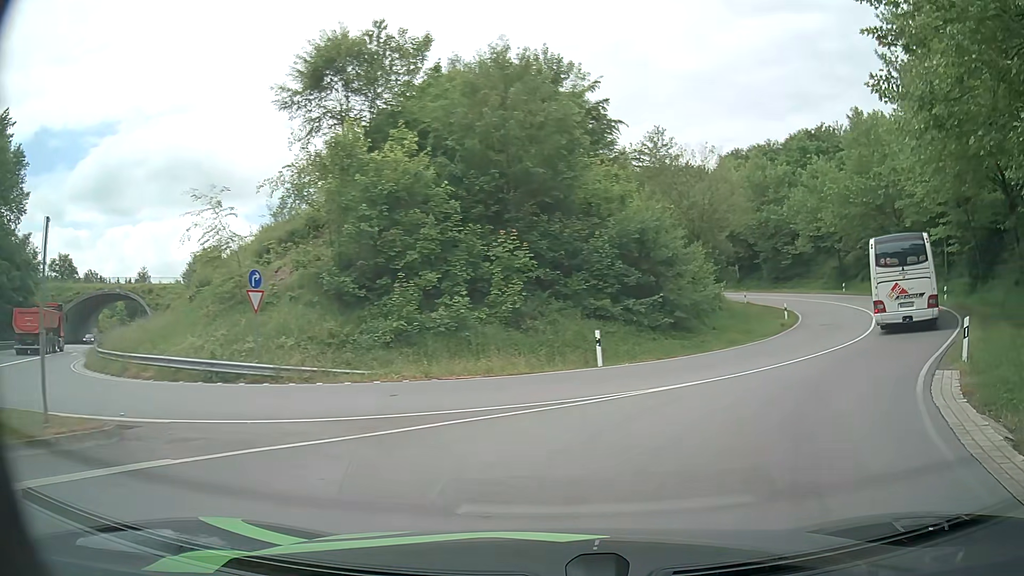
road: primary_link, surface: asphalt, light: Day
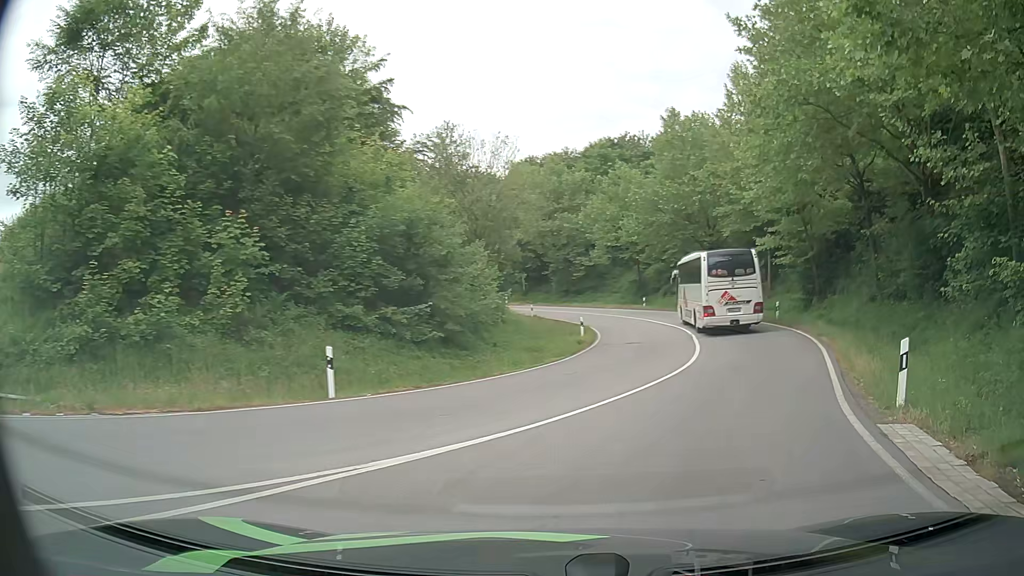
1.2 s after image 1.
(+0.9, +5.8) m; +18°
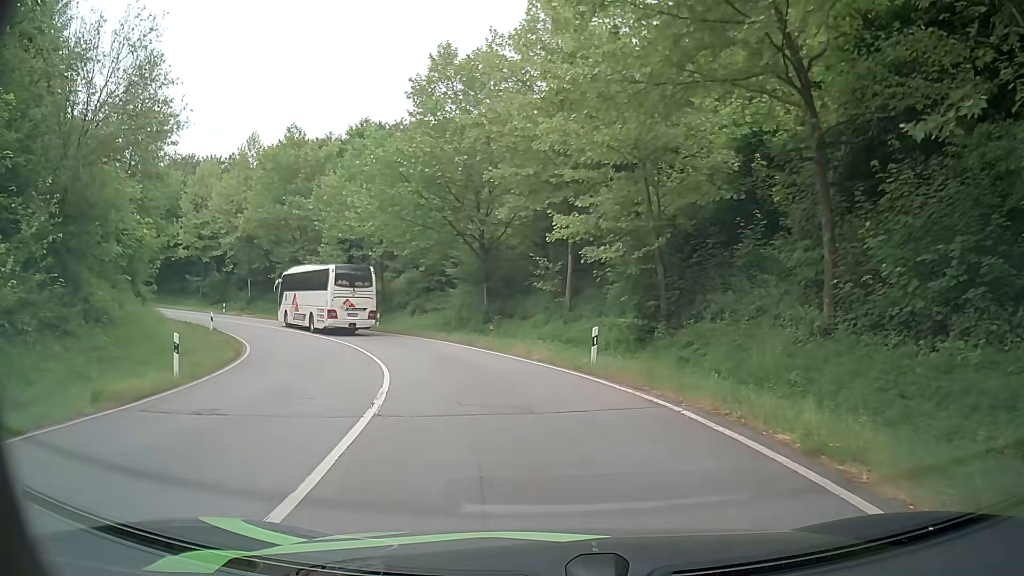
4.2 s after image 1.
(+4.9, +18.2) m; +19°
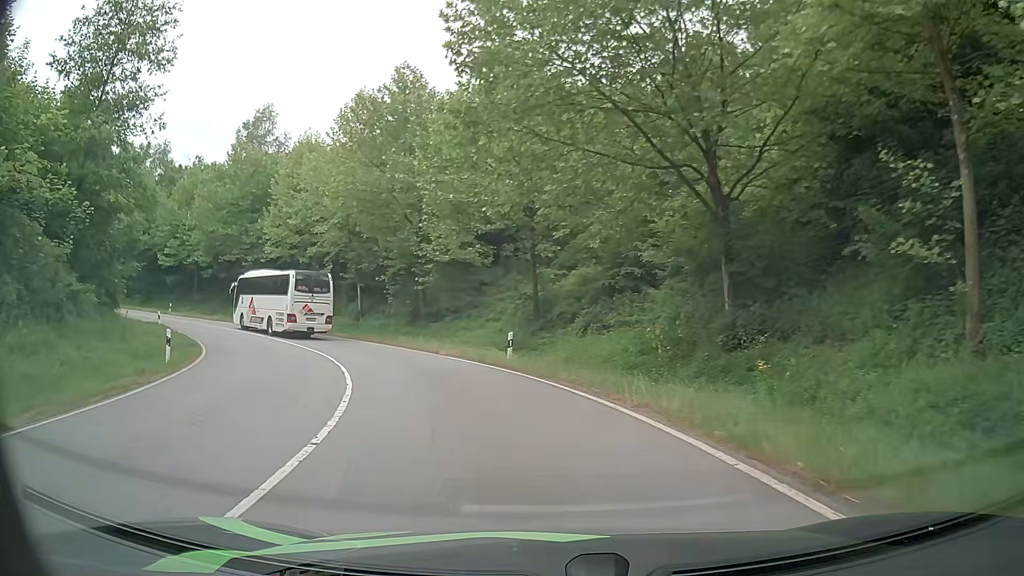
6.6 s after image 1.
(-2.6, +19.9) m; -17°
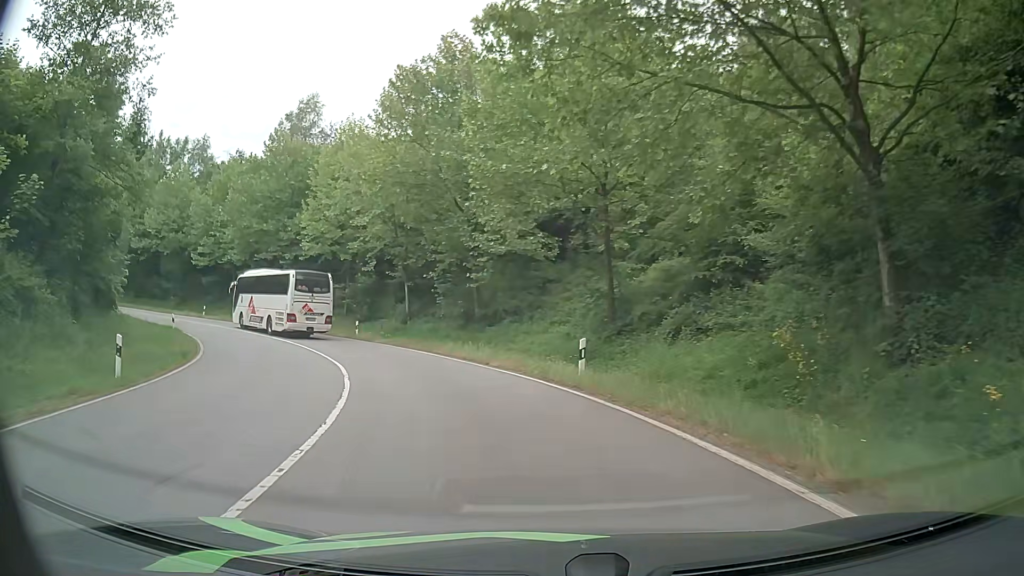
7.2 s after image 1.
(-0.2, +5.6) m; -4°
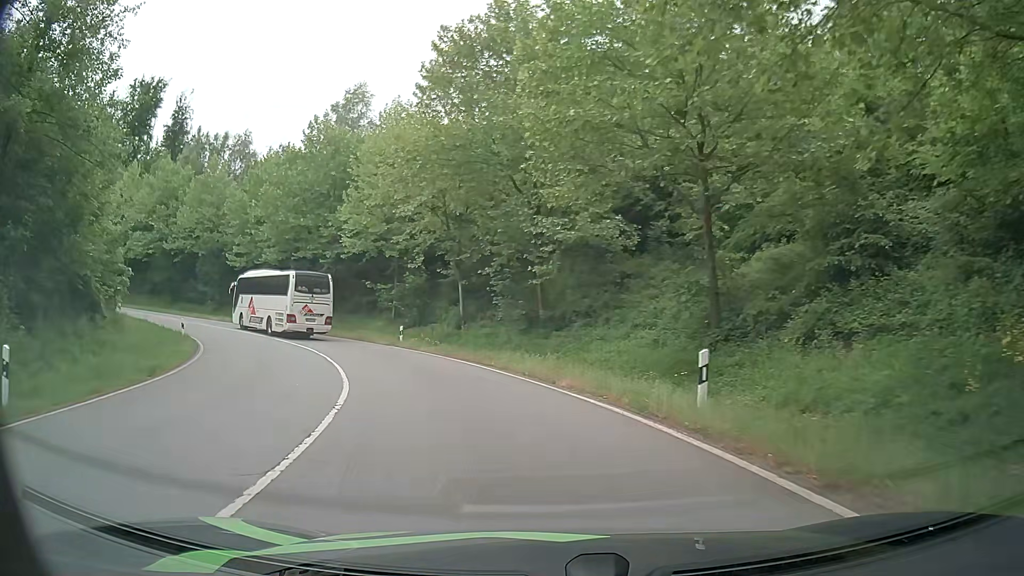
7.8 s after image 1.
(-0.4, +5.7) m; -7°
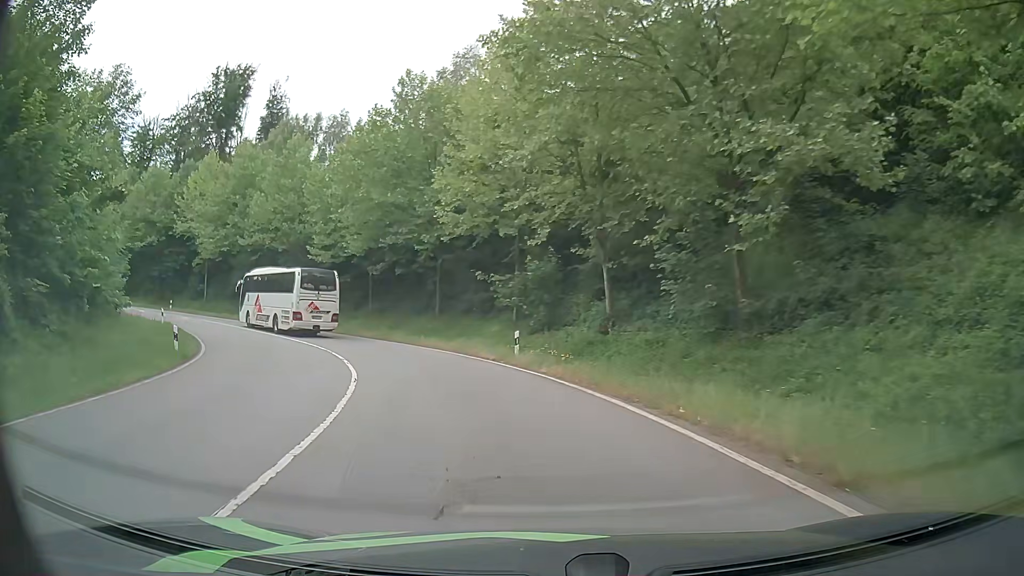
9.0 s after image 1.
(-1.1, +11.7) m; -12°
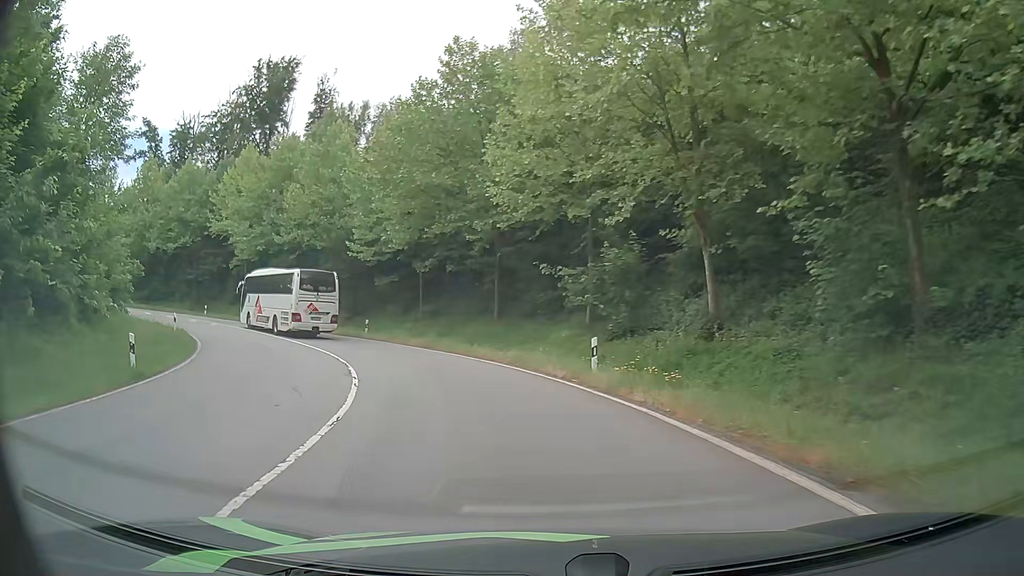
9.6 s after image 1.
(-0.3, +6.0) m; -6°
